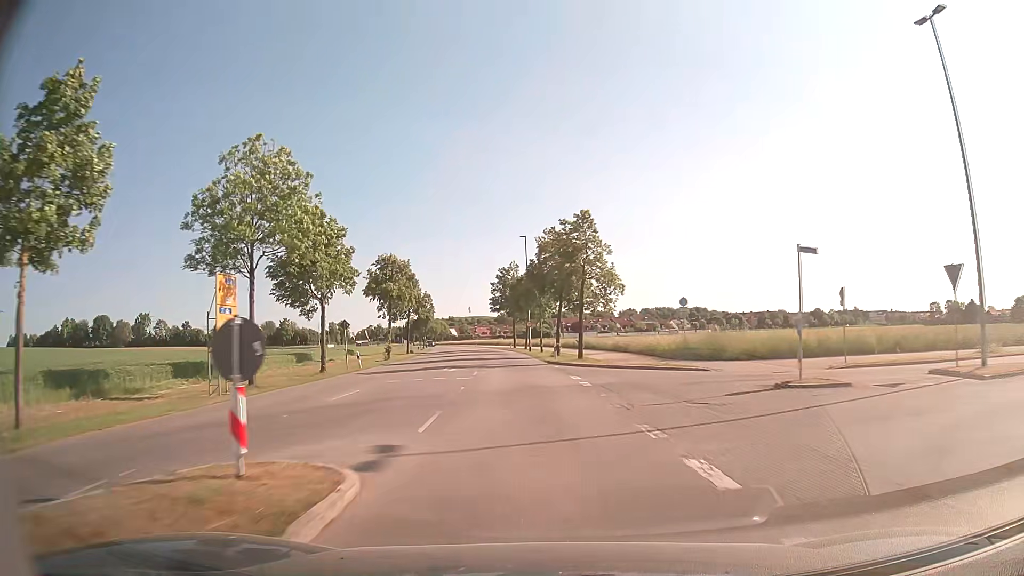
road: tertiary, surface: asphalt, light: Day
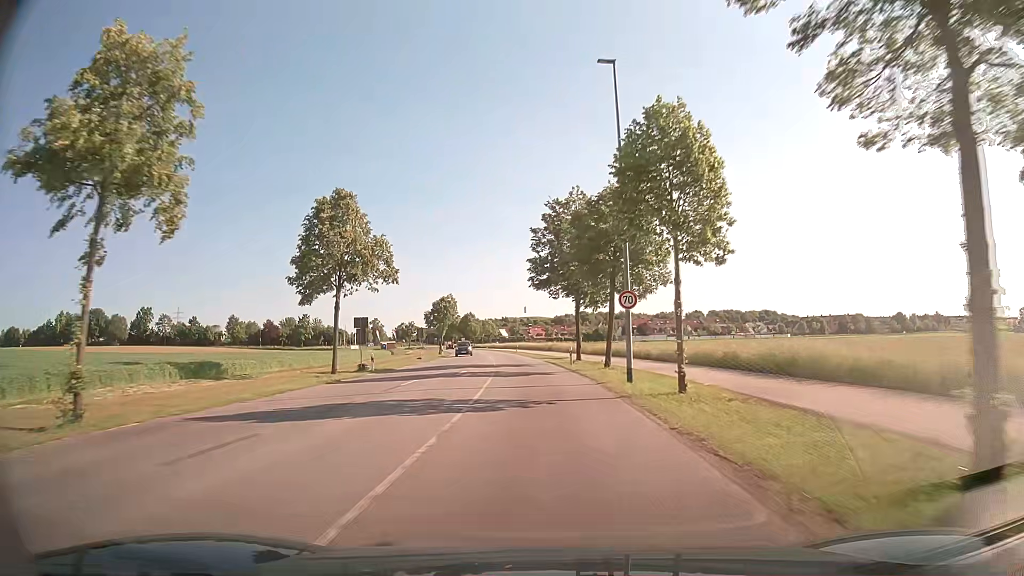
(-2.4, +42.0) m; -5°
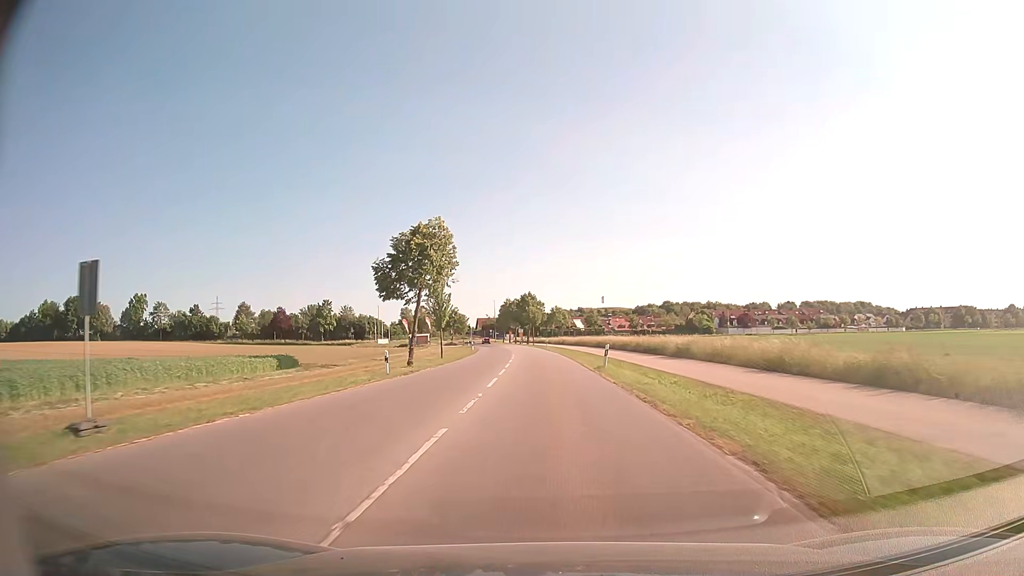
(-2.7, +52.6) m; -6°
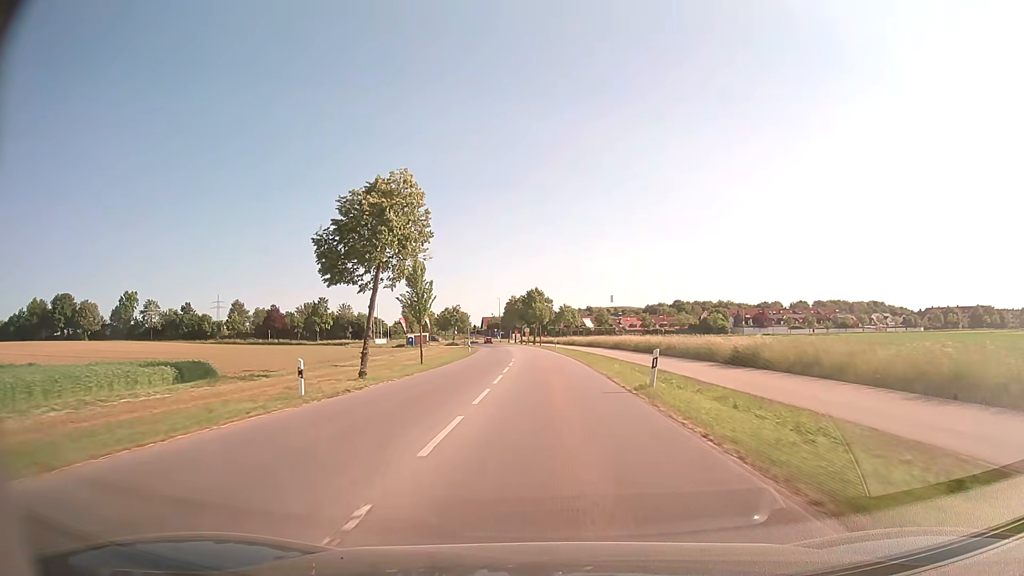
(-0.1, +10.5) m; -1°
(0, +10) (0, +20) (0, +30) (0, +40) (-1, +50) (-1, +60) (-2, +70) (-3, +80) (-4, +90) (-5, +100) m
